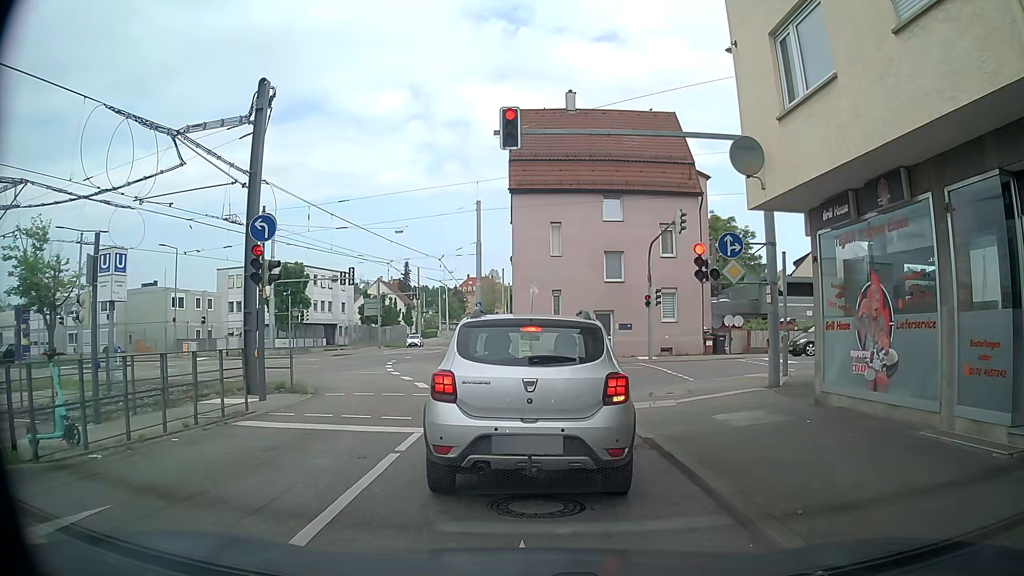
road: tertiary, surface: asphalt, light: Day
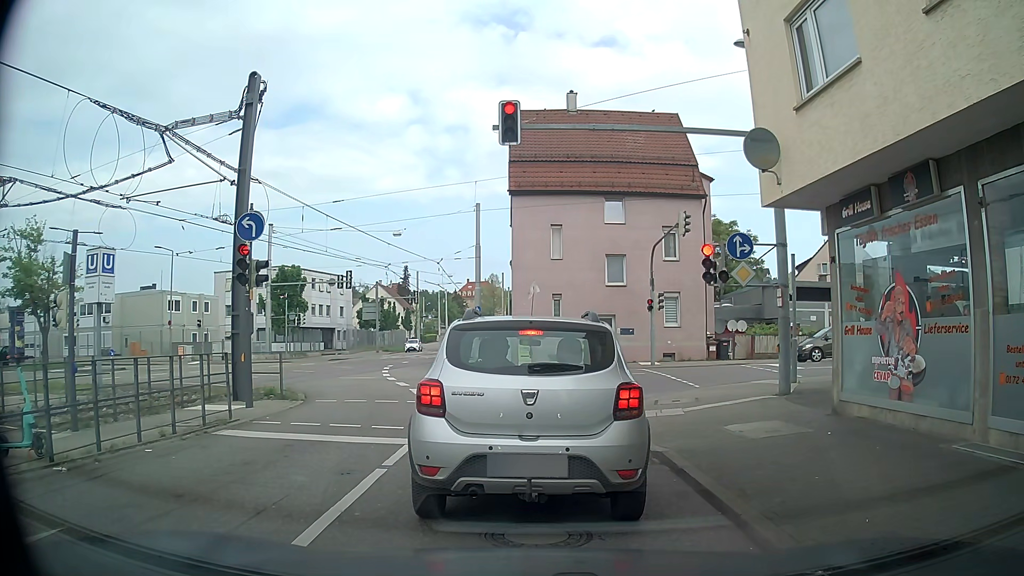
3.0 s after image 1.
(0.0, +0.7) m; 0°
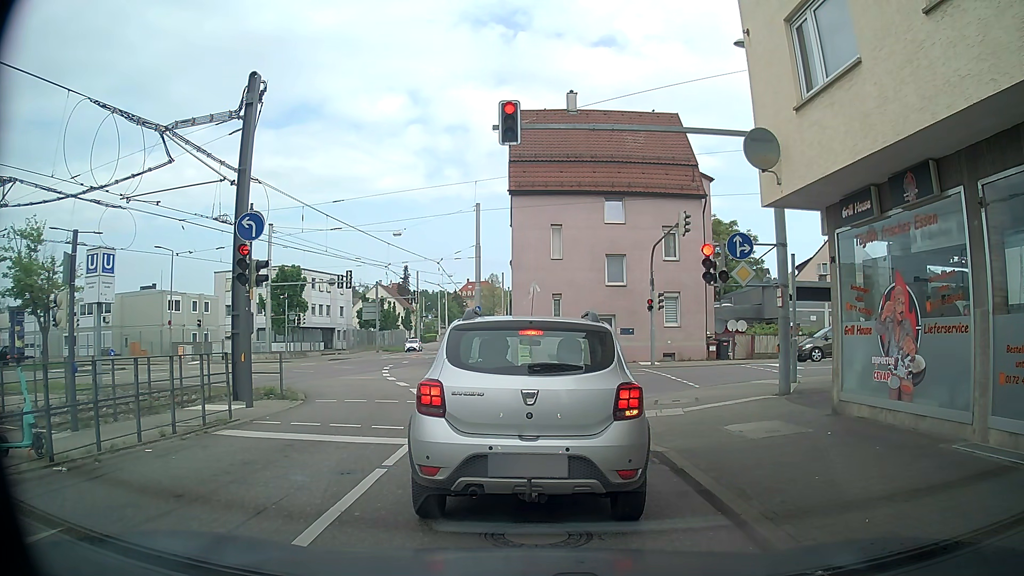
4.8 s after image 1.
(0.0, 0.0) m; 0°
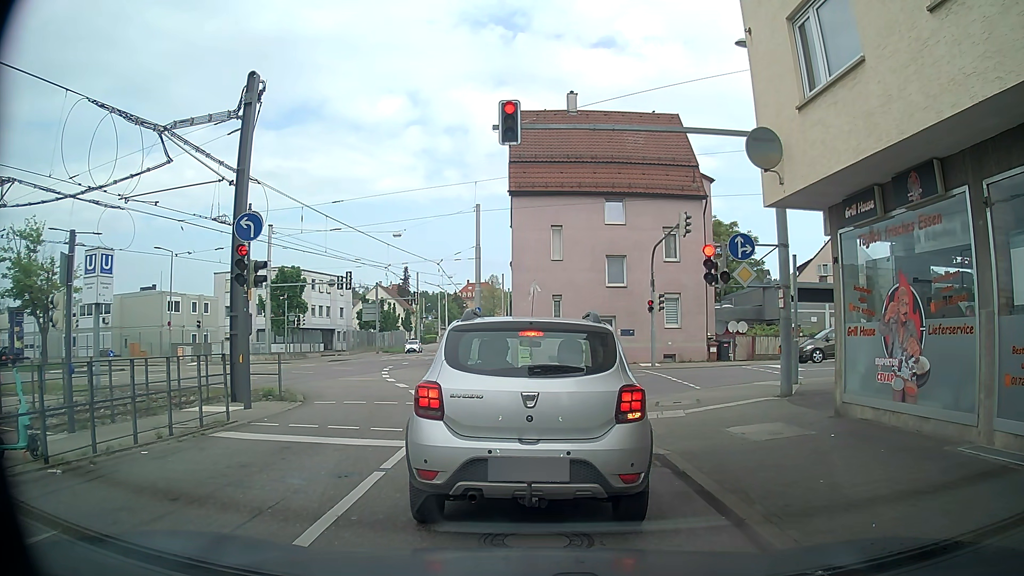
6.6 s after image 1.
(0.0, +0.1) m; 0°
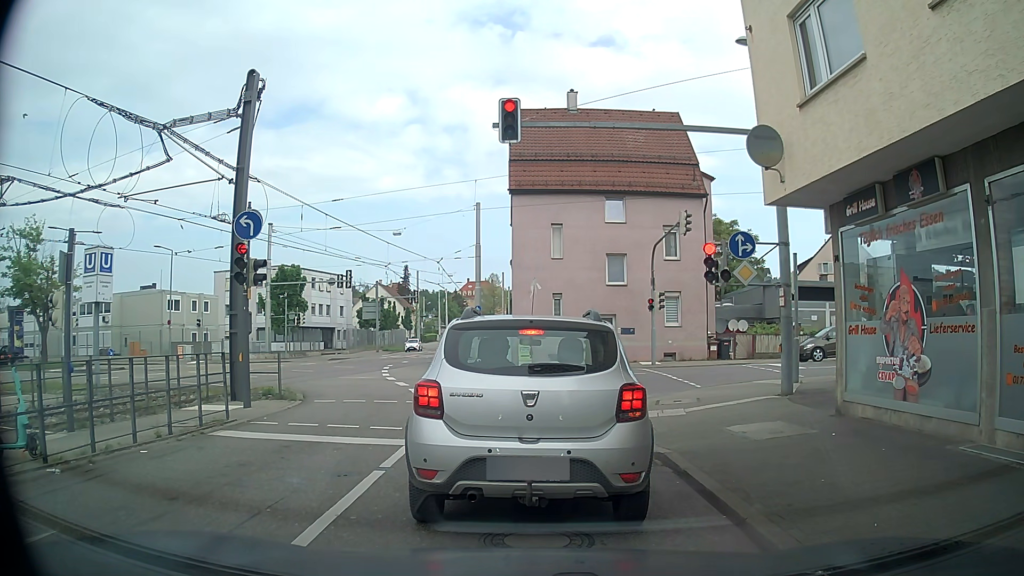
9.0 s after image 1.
(0.0, +0.1) m; 0°
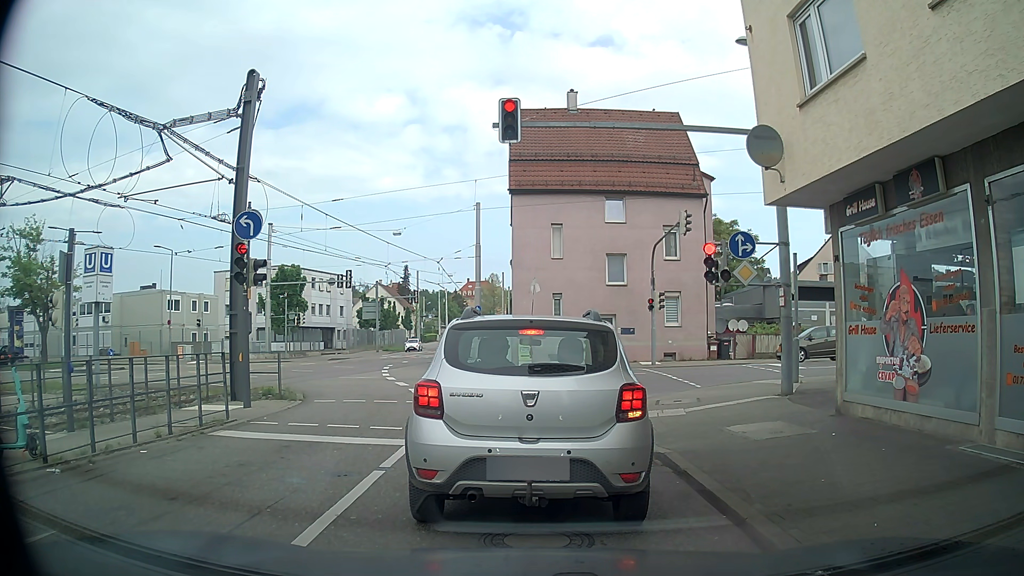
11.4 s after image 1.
(0.0, 0.0) m; 0°
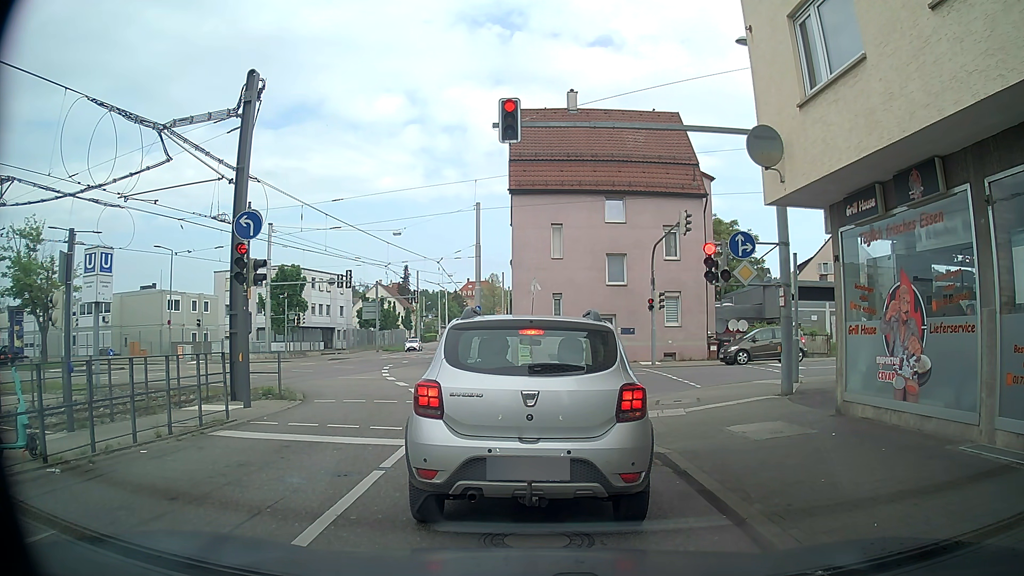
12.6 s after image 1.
(0.0, 0.0) m; 0°
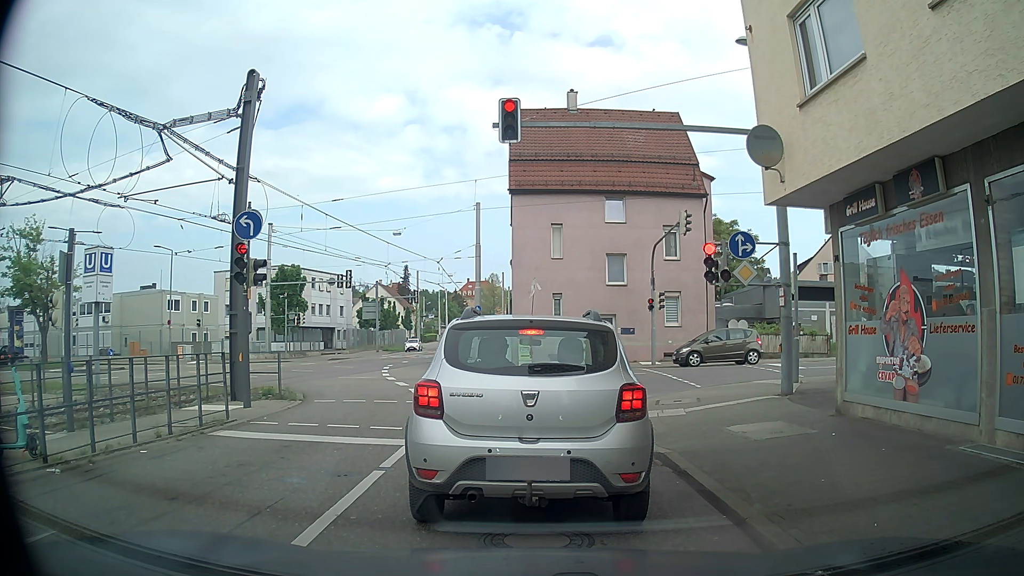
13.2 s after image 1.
(0.0, 0.0) m; 0°
